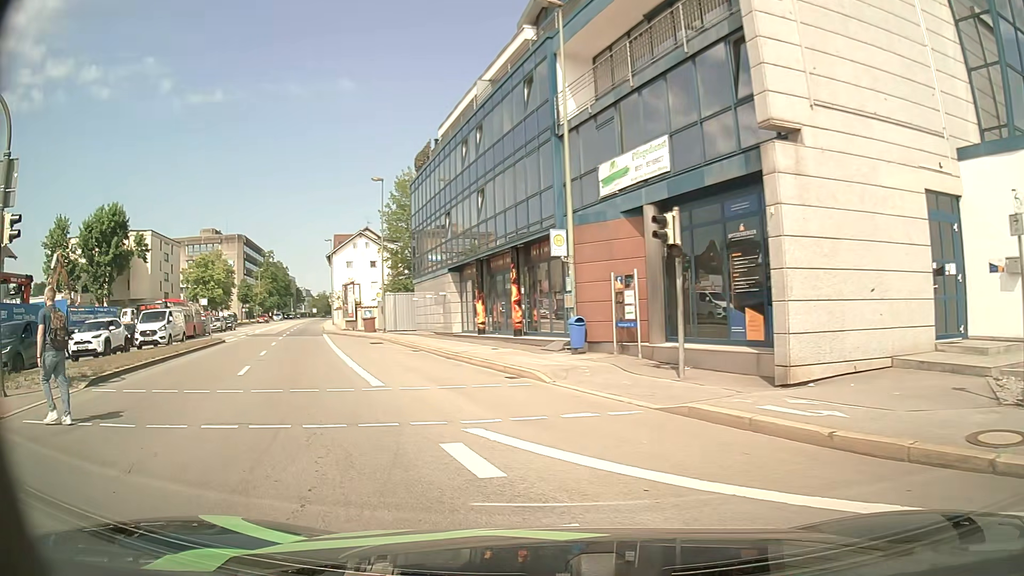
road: primary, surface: asphalt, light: Day
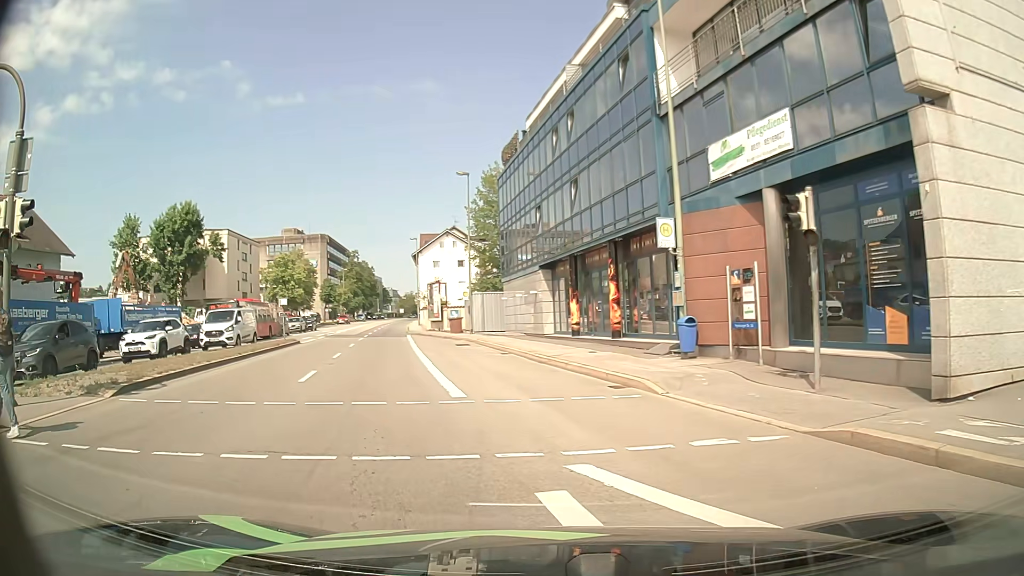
(-0.1, +2.1) m; -6°
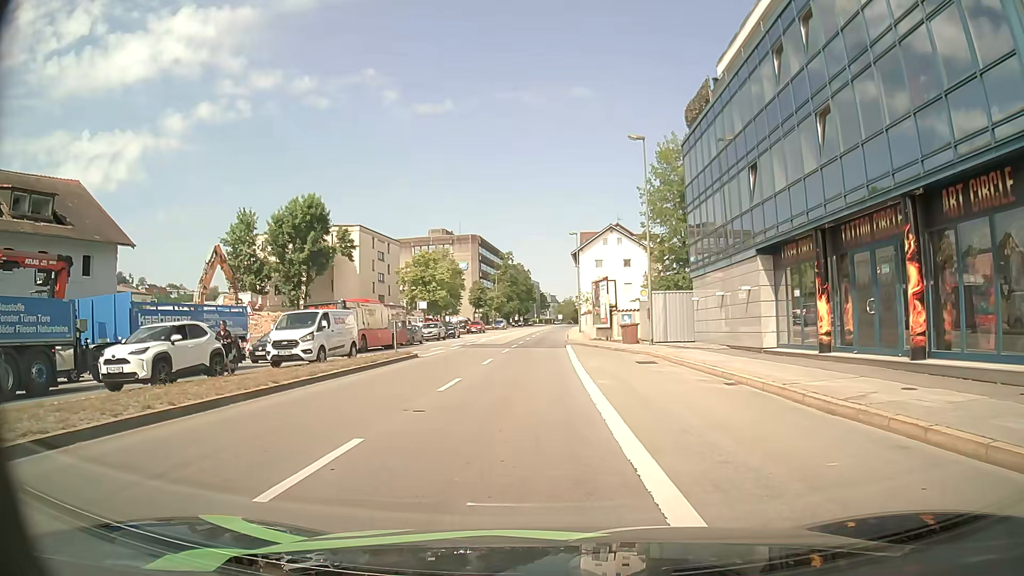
(-2.0, +9.9) m; -15°
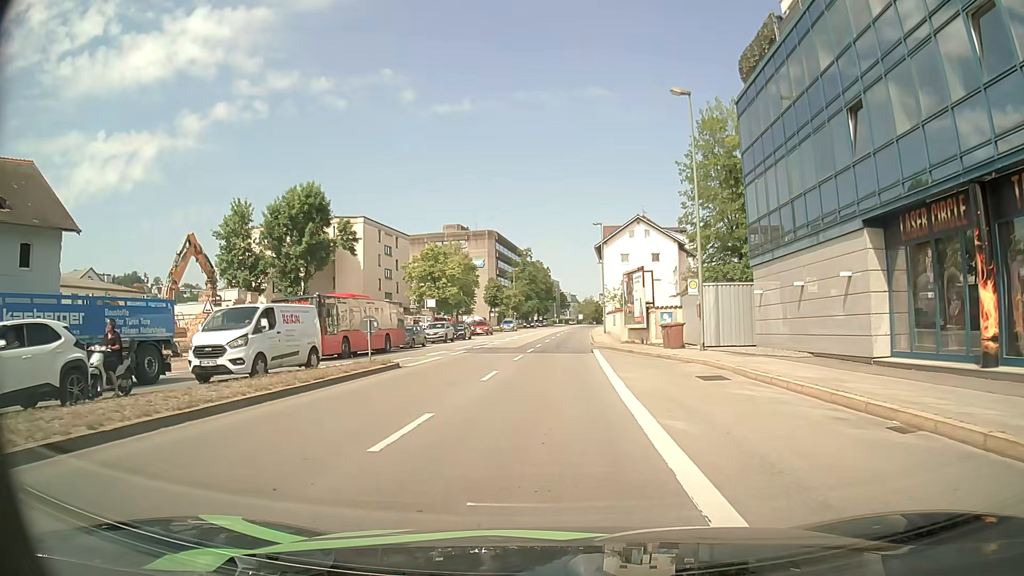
(-0.2, +6.9) m; -1°
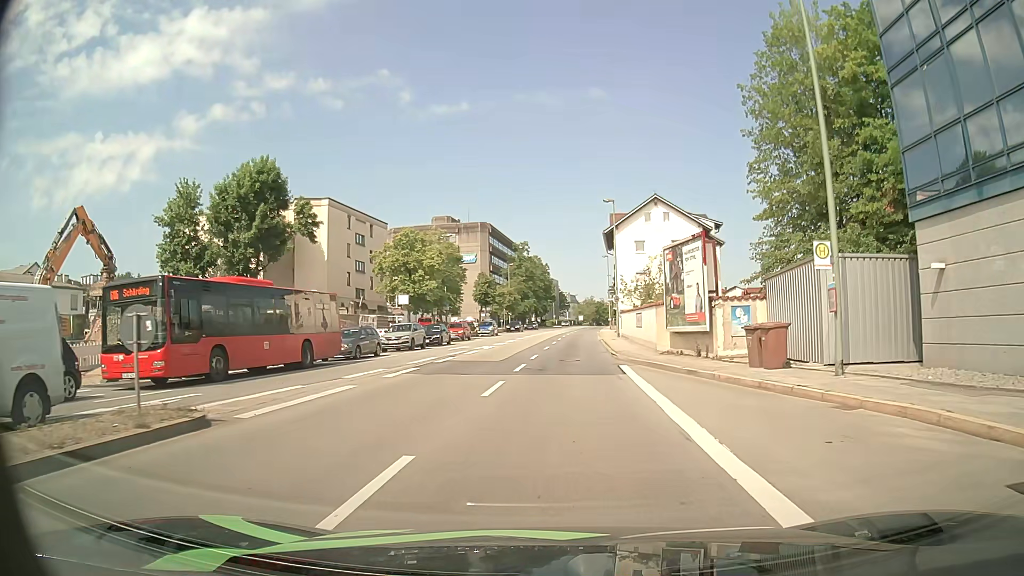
(-0.2, +12.4) m; 0°
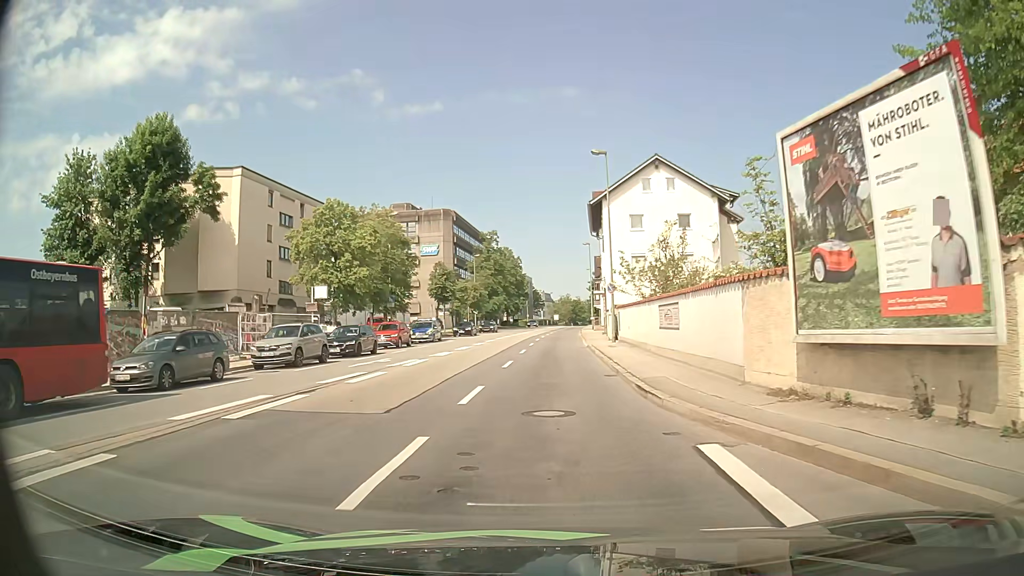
(+0.1, +14.2) m; +1°
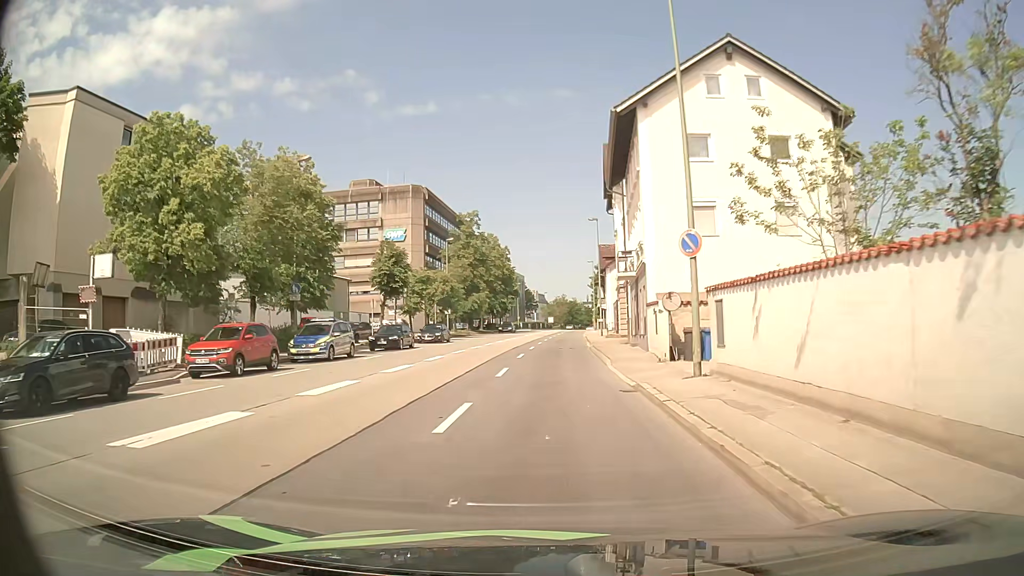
(+0.1, +20.8) m; +1°
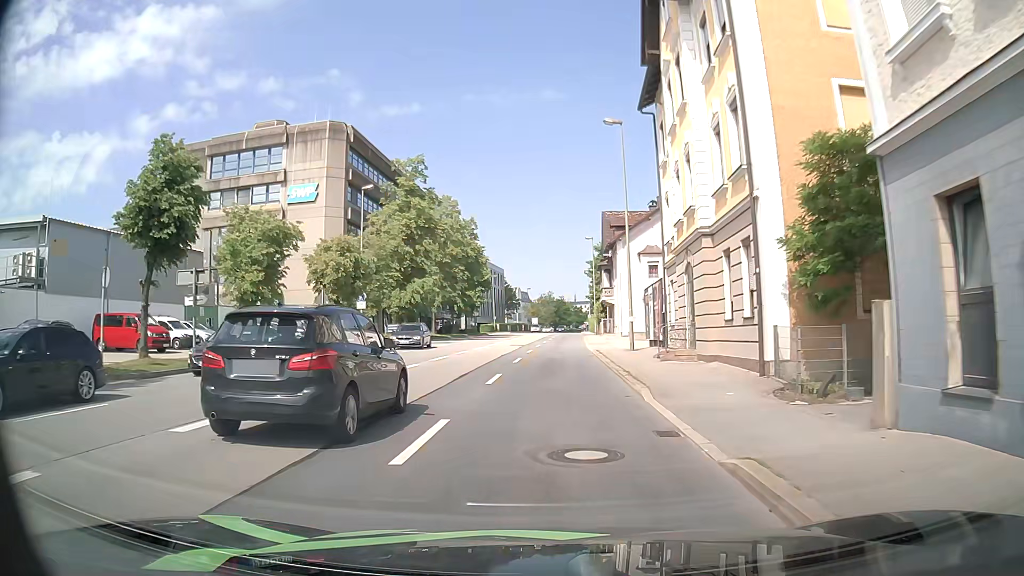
(+0.2, +28.9) m; +1°
(0, +10) (0, +20) (0, +30) (+1, +40) (+1, +50) (+1, +60) (+2, +70) (+2, +80) (+3, +90) (+3, +100) m
